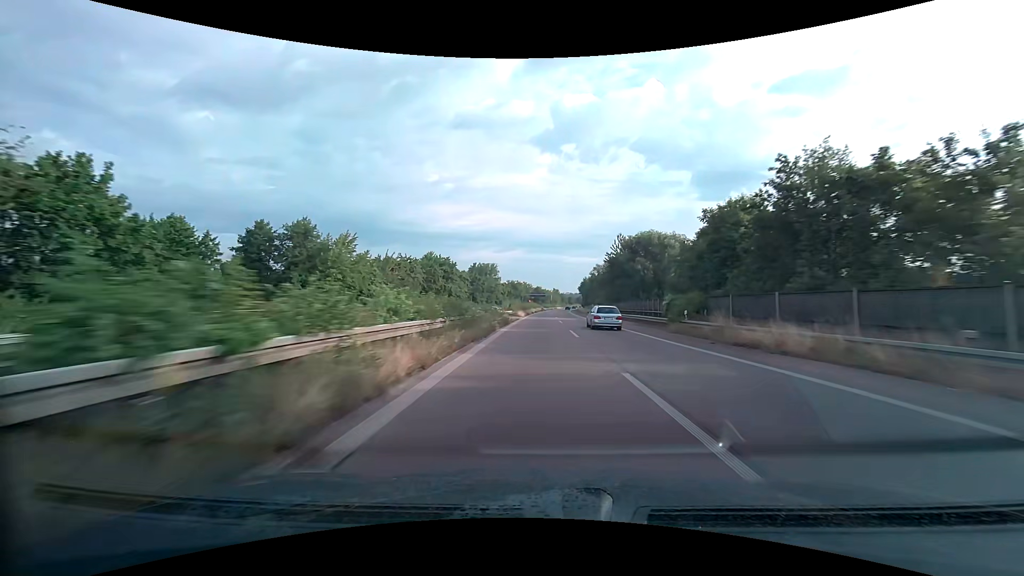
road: trunk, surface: asphalt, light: Day
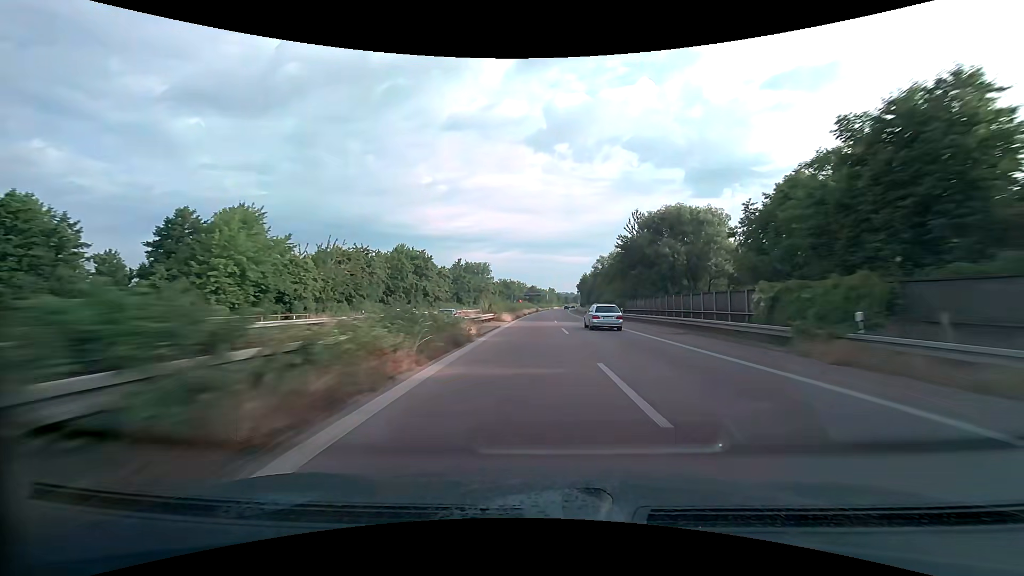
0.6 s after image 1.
(0.0, +16.4) m; 0°
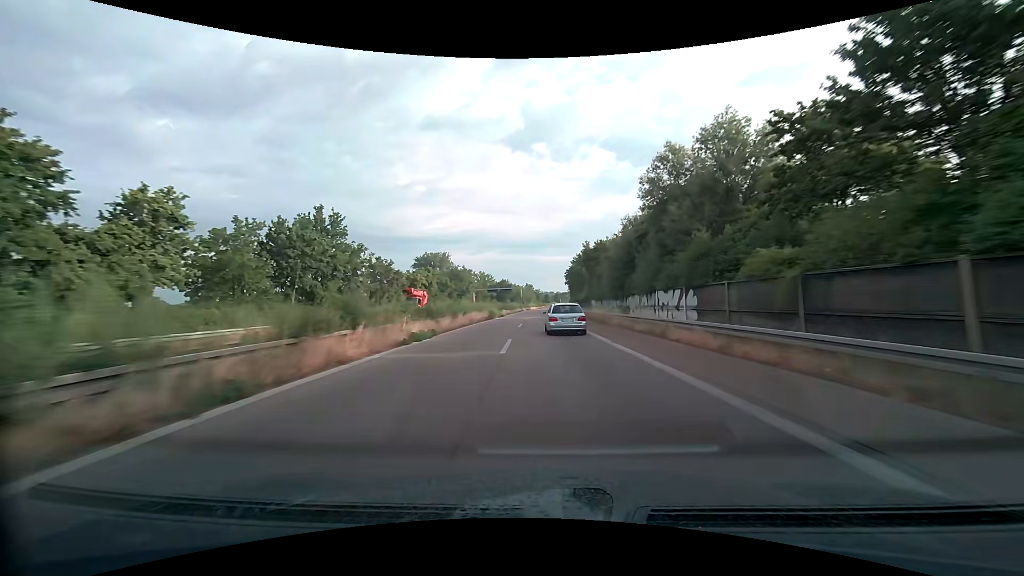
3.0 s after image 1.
(+1.5, +63.6) m; +3°
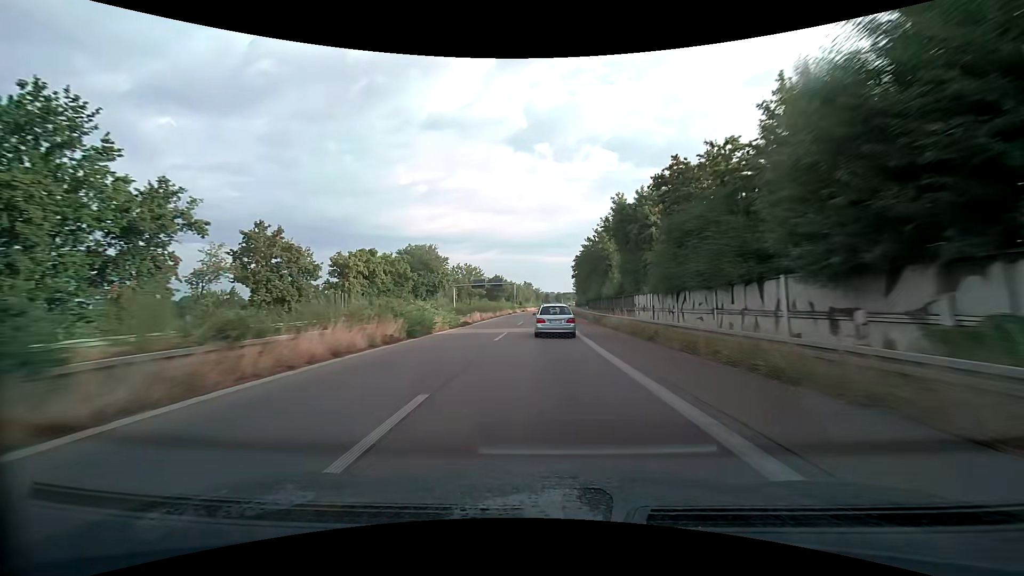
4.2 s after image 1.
(+0.1, +30.6) m; 0°
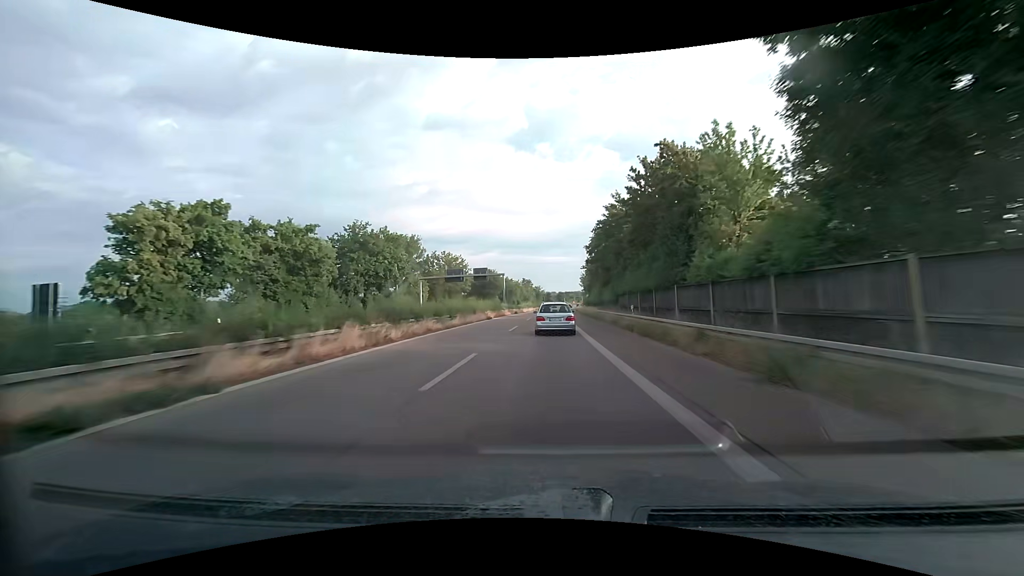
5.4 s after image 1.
(0.0, +29.7) m; 0°
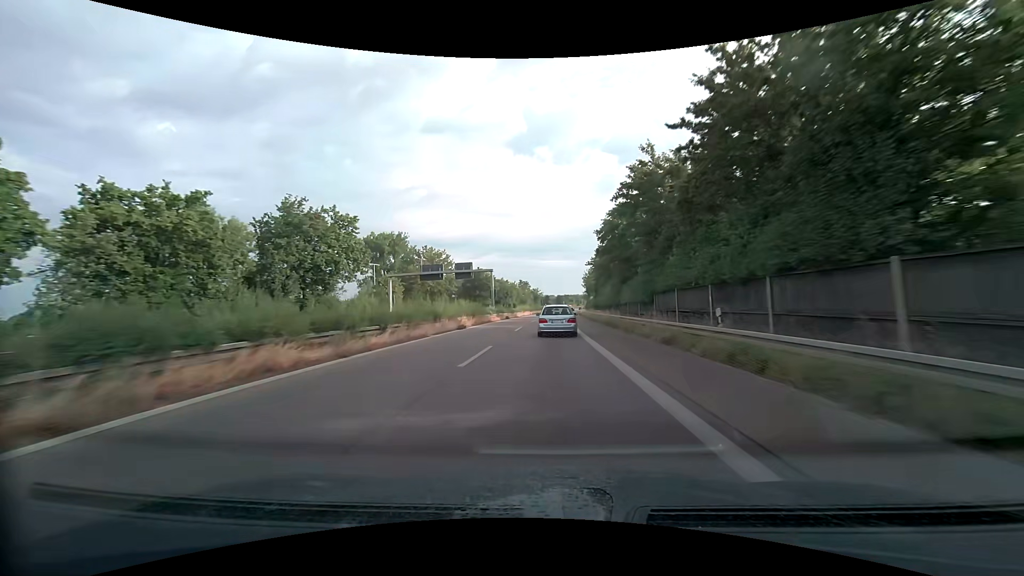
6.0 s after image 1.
(0.0, +14.6) m; 0°
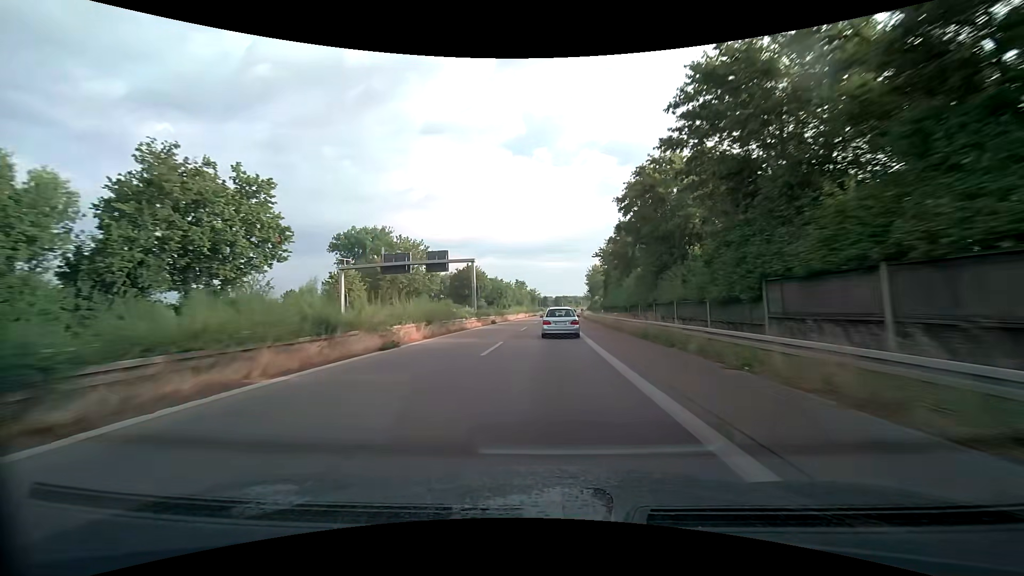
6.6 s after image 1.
(0.0, +14.6) m; 0°
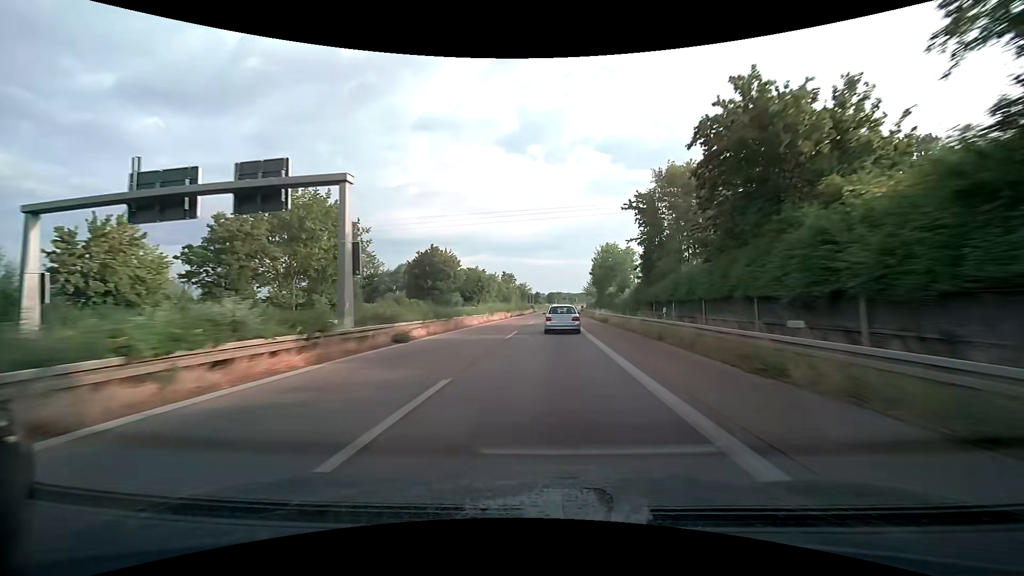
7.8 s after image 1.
(+0.1, +29.5) m; +1°
(0, +10) (0, +20) (0, +30) (+1, +40) (+1, +50) (+1, +60) (+2, +70) (+2, +80) (+3, +90) (+3, +100) m
